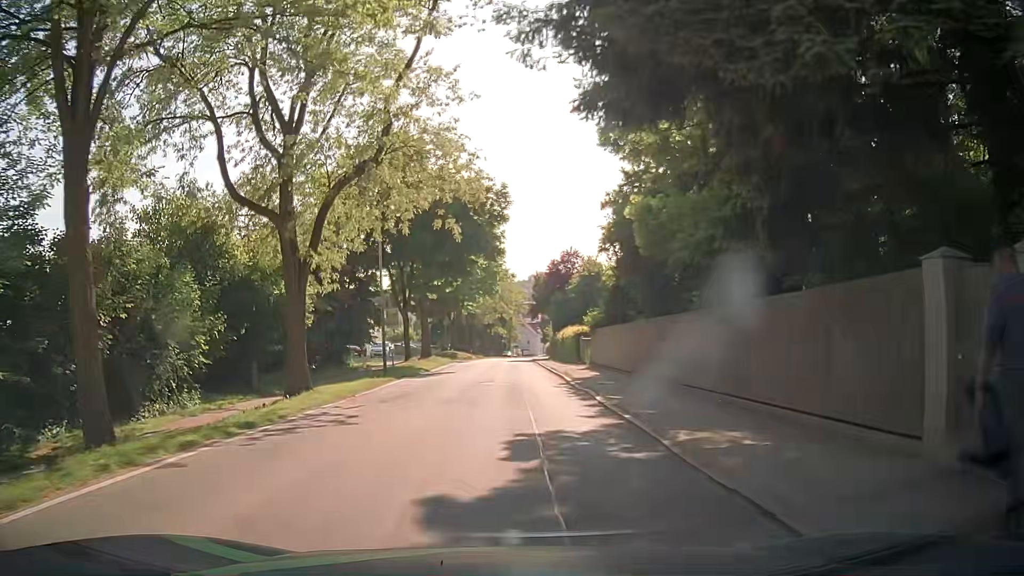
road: secondary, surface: asphalt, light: Day
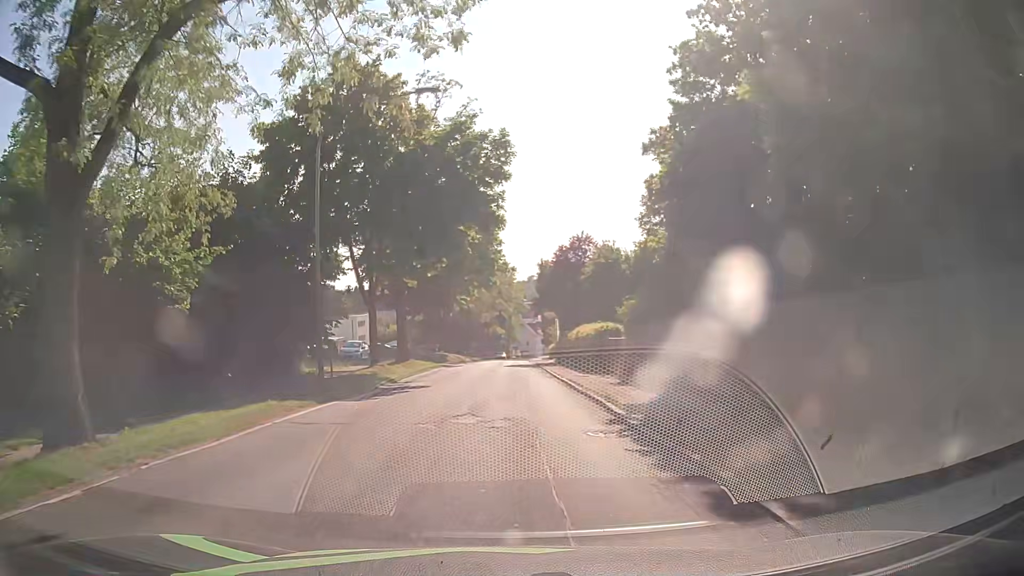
(-0.1, +10.7) m; -1°
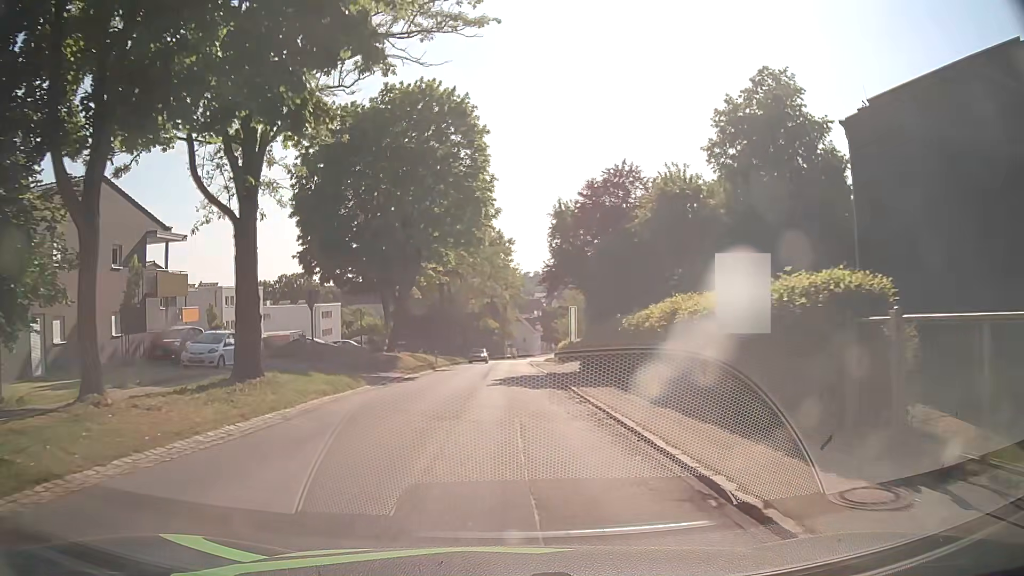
(+0.4, +23.3) m; +2°
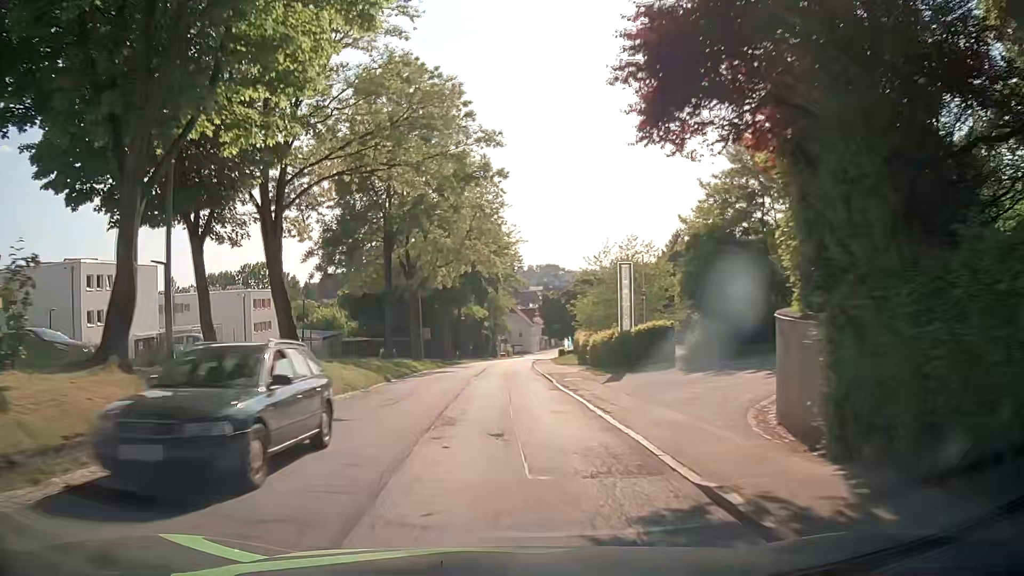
(0.0, +28.4) m; 0°
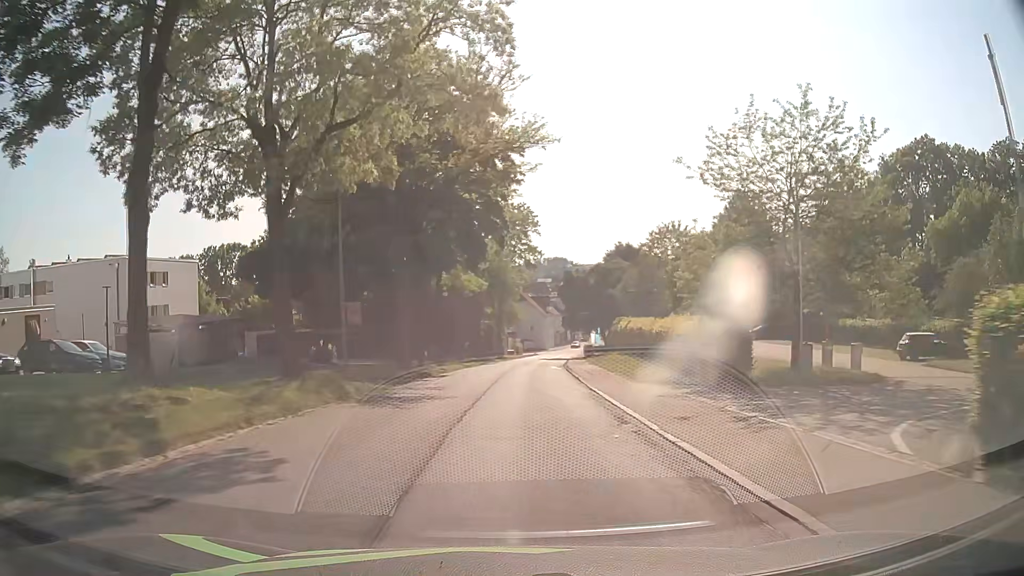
(-0.4, +31.0) m; -1°
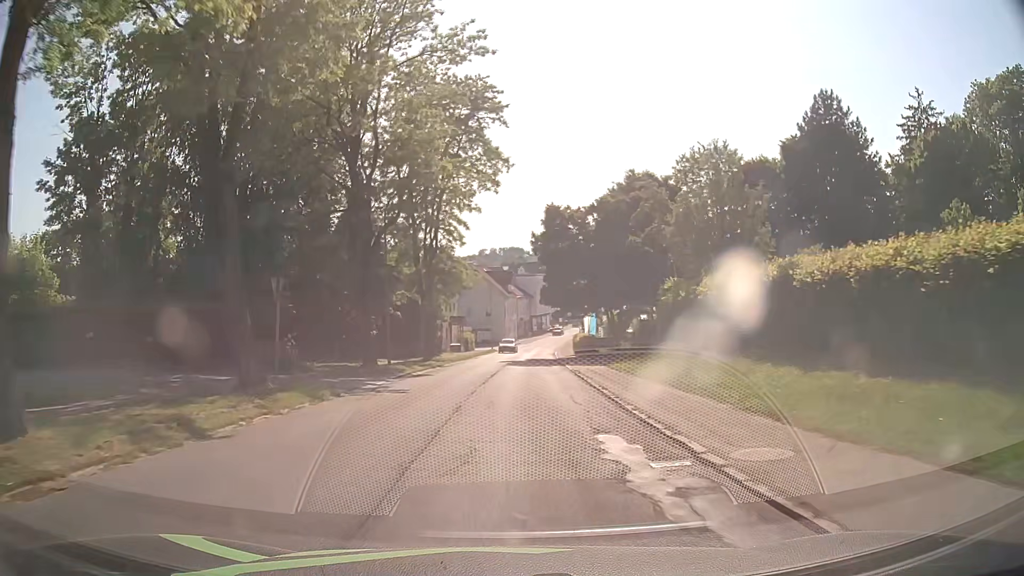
(+1.3, +38.6) m; +4°
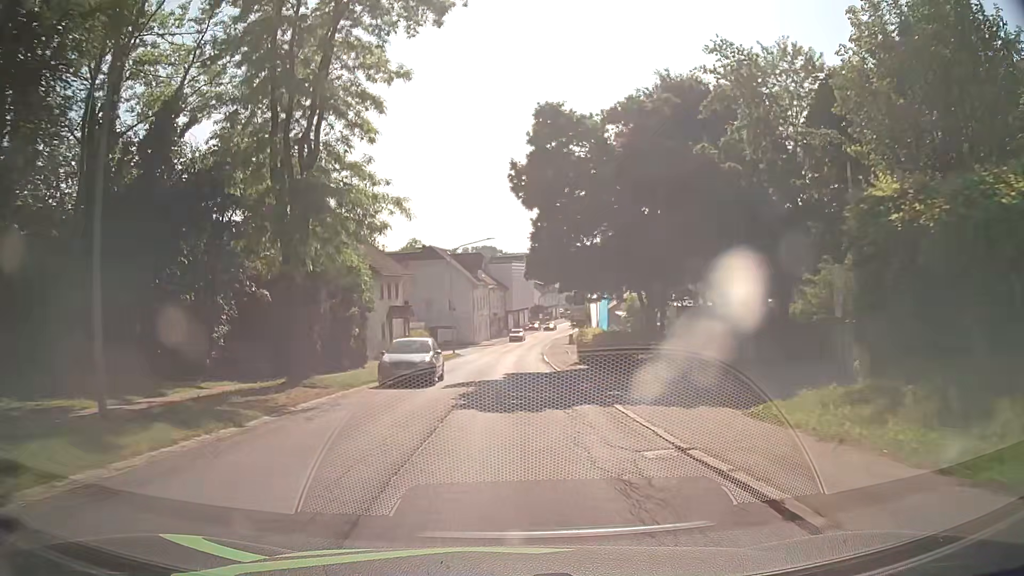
(+0.5, +22.9) m; +3°
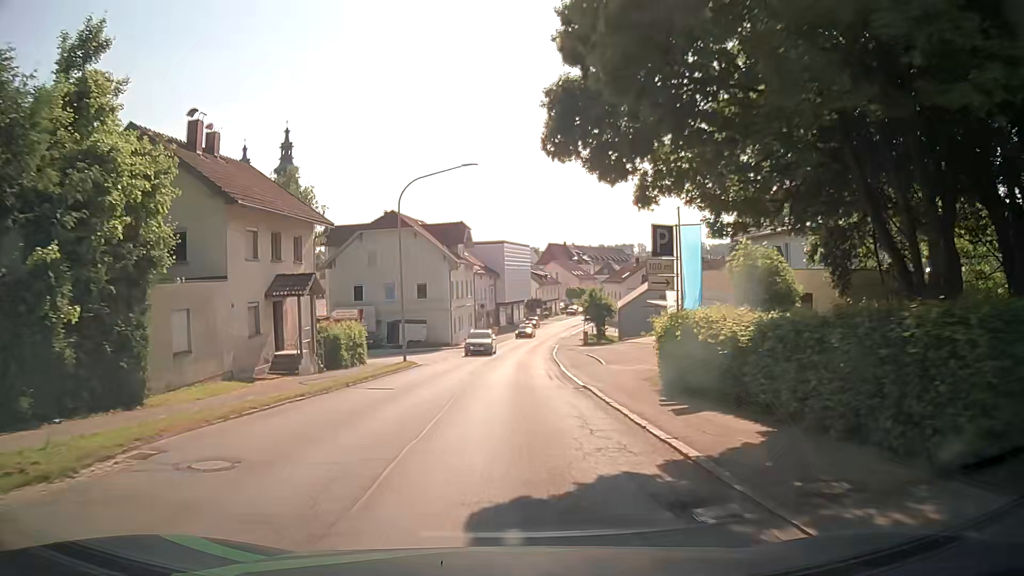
(+0.1, +22.9) m; +1°
(0, +10) (0, +20) (0, +30) (+1, +40) (+1, +50) (+2, +60) (+3, +70) (+4, +80) (+6, +90) (+8, +99) m
